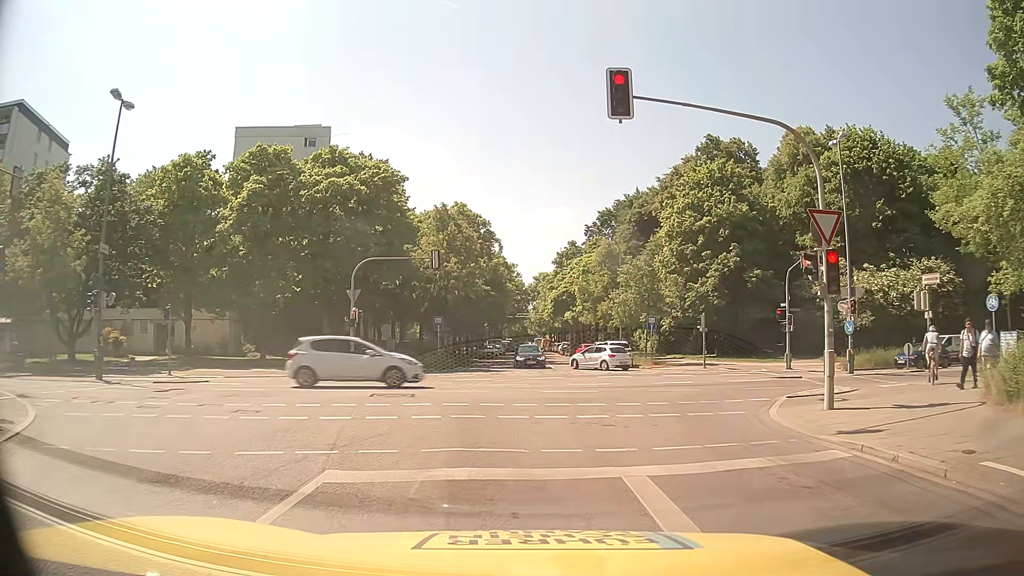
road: residential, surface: asphalt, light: Day
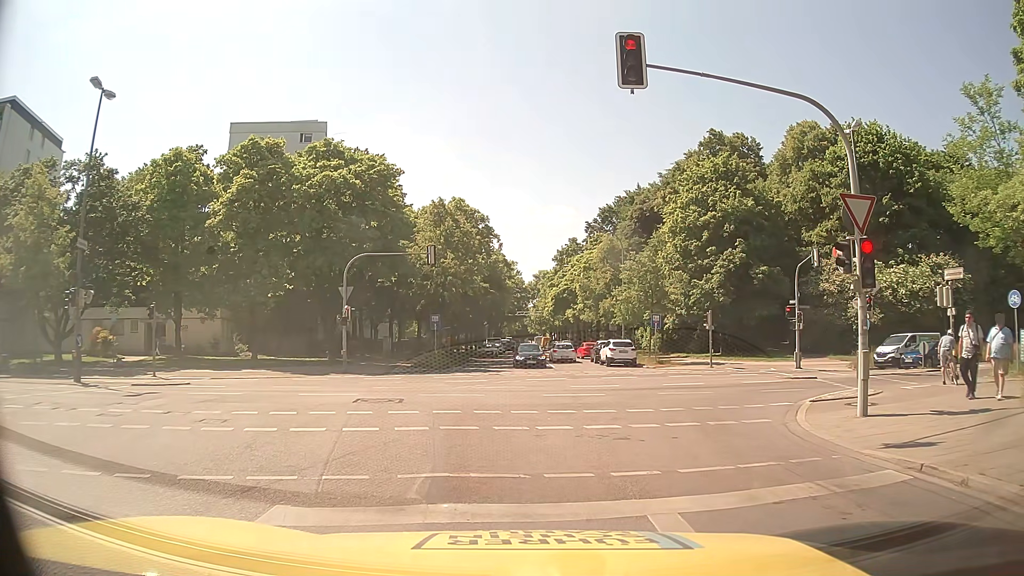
(0.0, +1.4) m; -1°
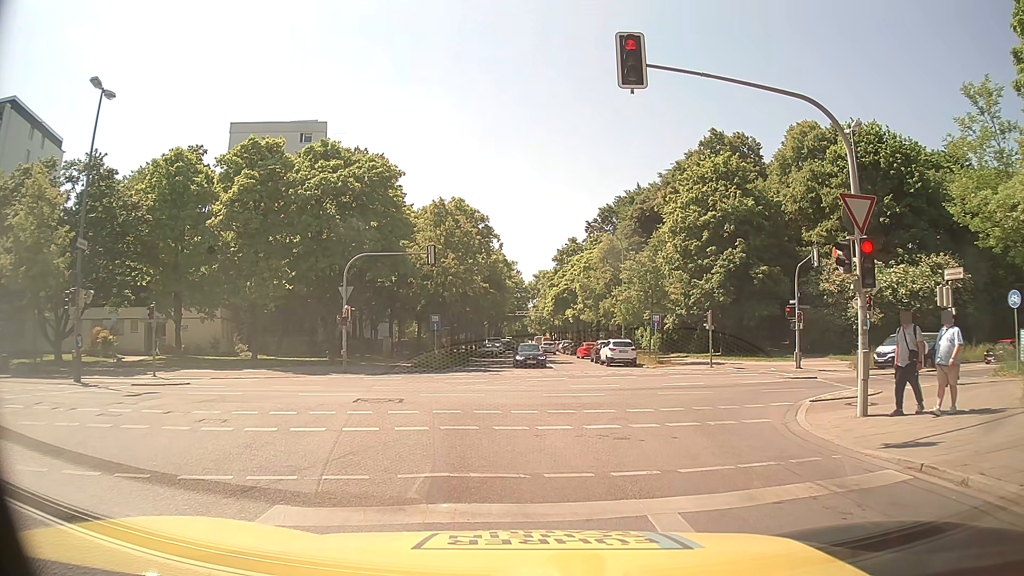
(0.0, 0.0) m; 0°
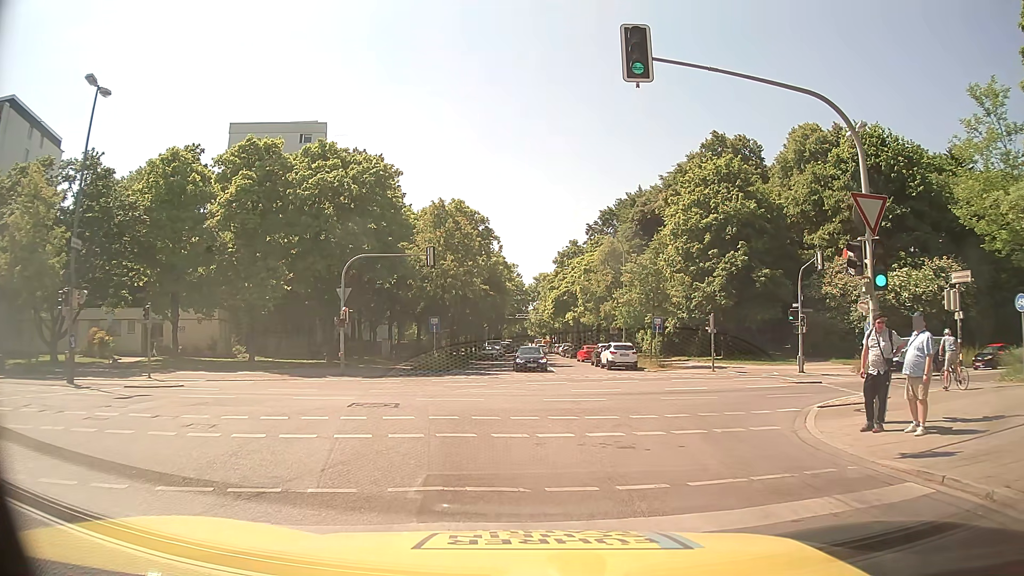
(0.0, +0.5) m; 0°
